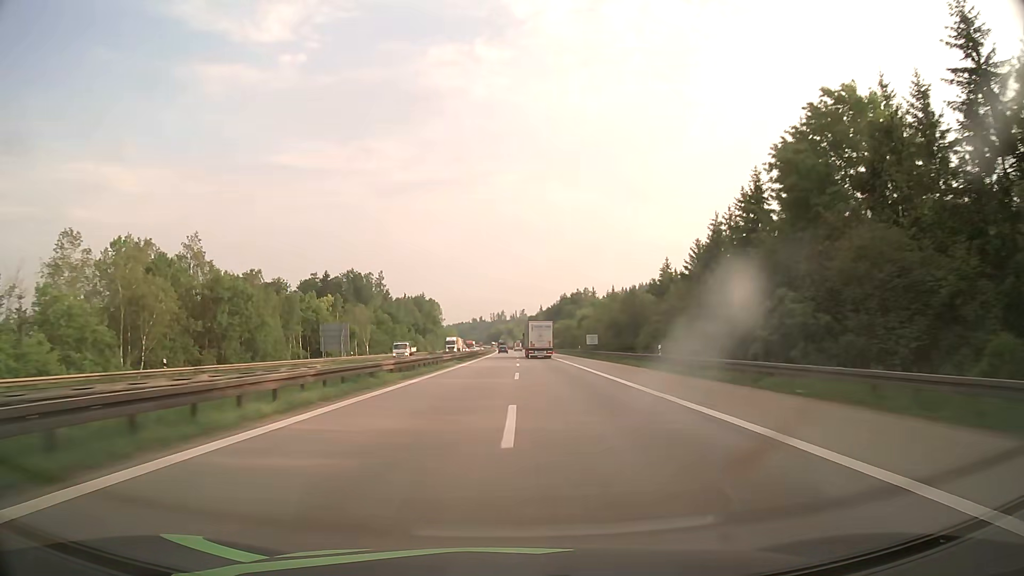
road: motorway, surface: asphalt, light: Day
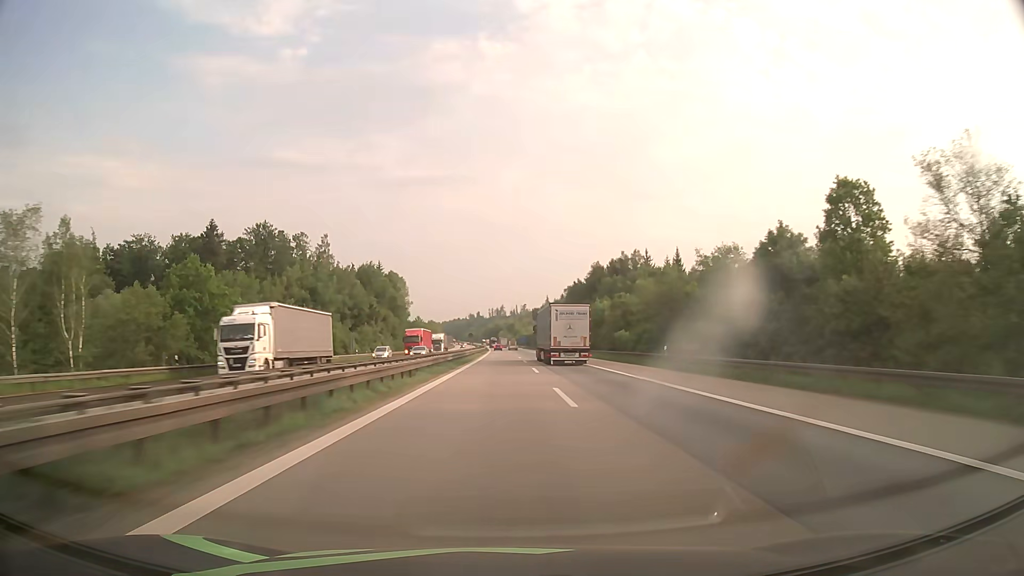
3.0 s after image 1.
(-0.1, +102.5) m; 0°
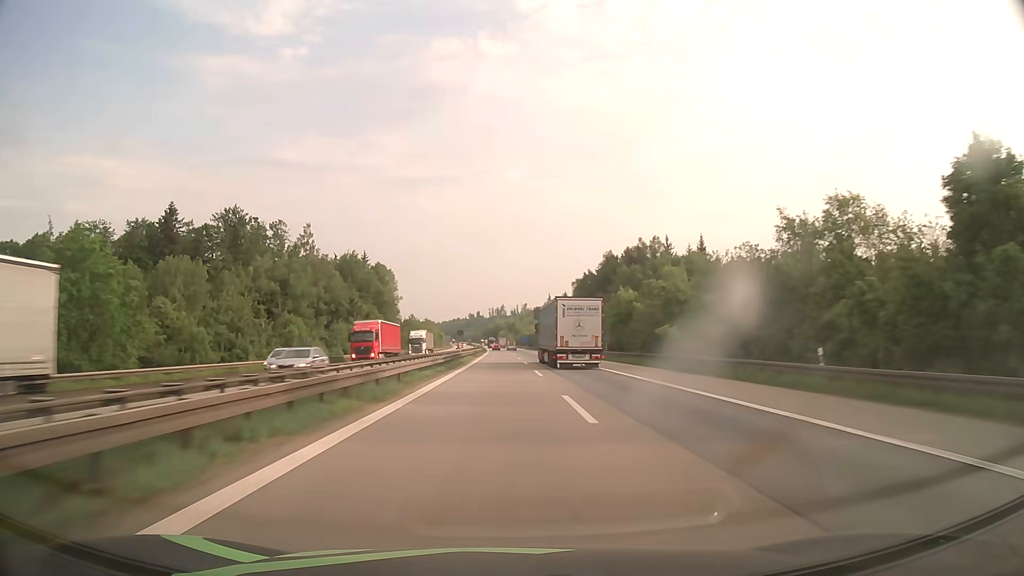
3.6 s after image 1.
(0.0, +21.0) m; 0°
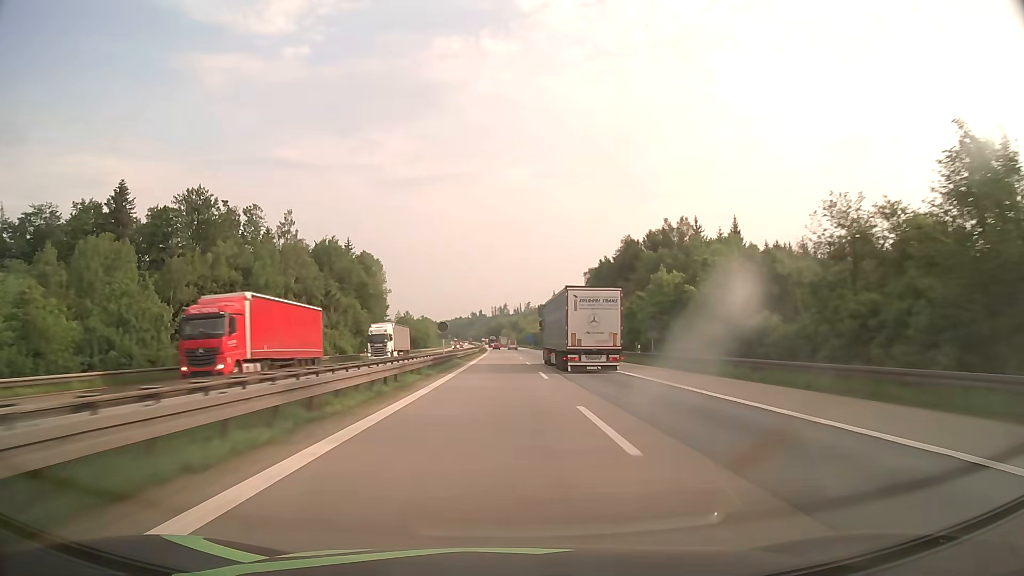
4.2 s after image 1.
(0.0, +21.0) m; 0°
(0, +10) (0, +20) (0, +30) (0, +40) (0, +50) (-1, +60) (-1, +70) (-1, +80) (-1, +90) (-1, +100) m
